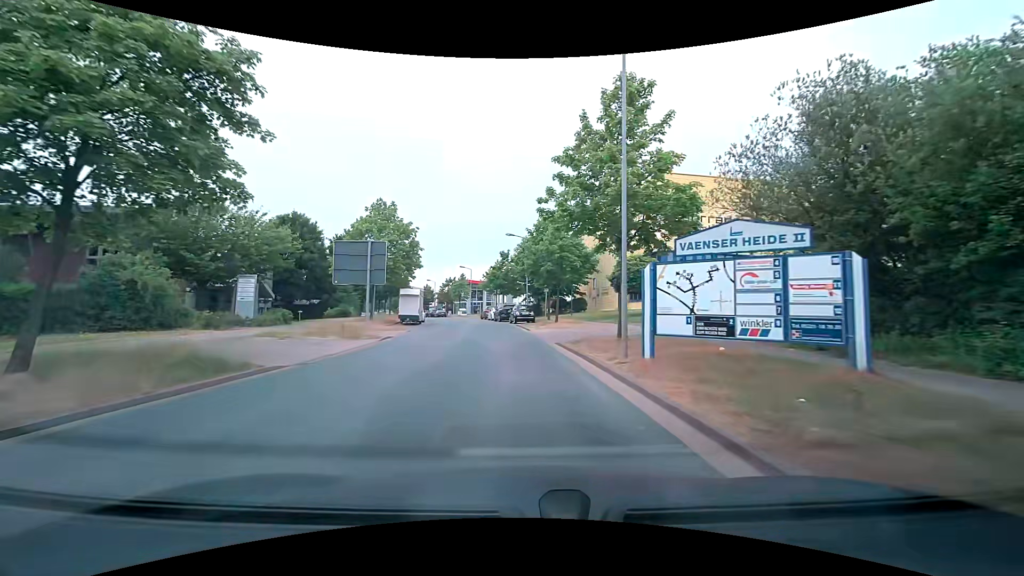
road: residential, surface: asphalt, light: Day
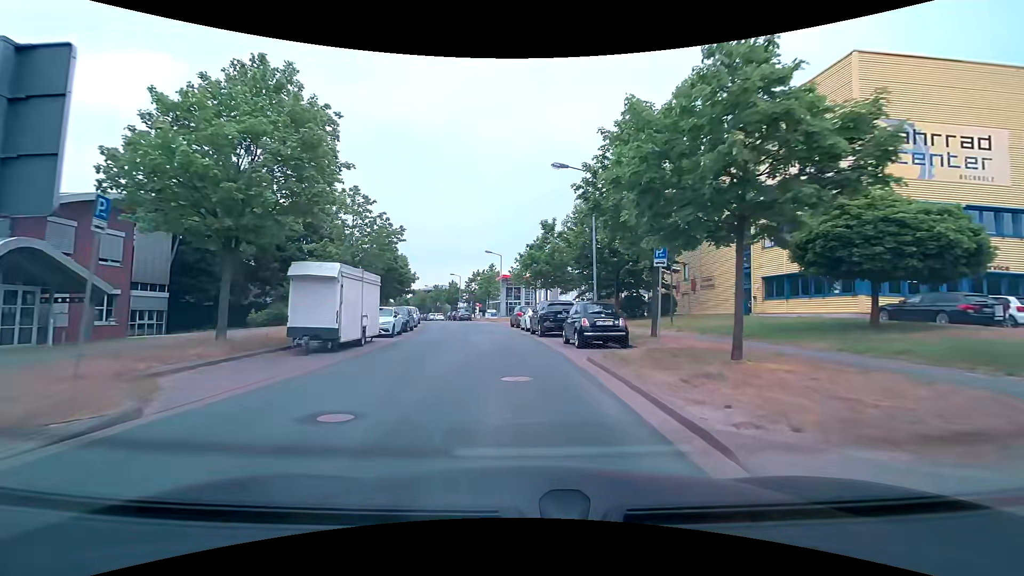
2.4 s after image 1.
(-0.9, +22.9) m; -4°
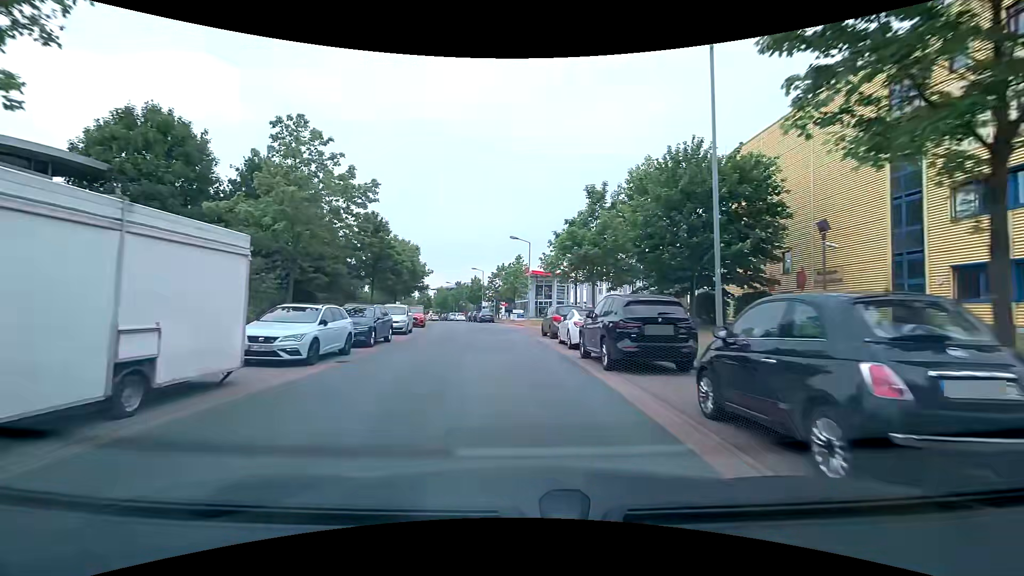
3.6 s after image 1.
(-0.4, +11.8) m; -4°
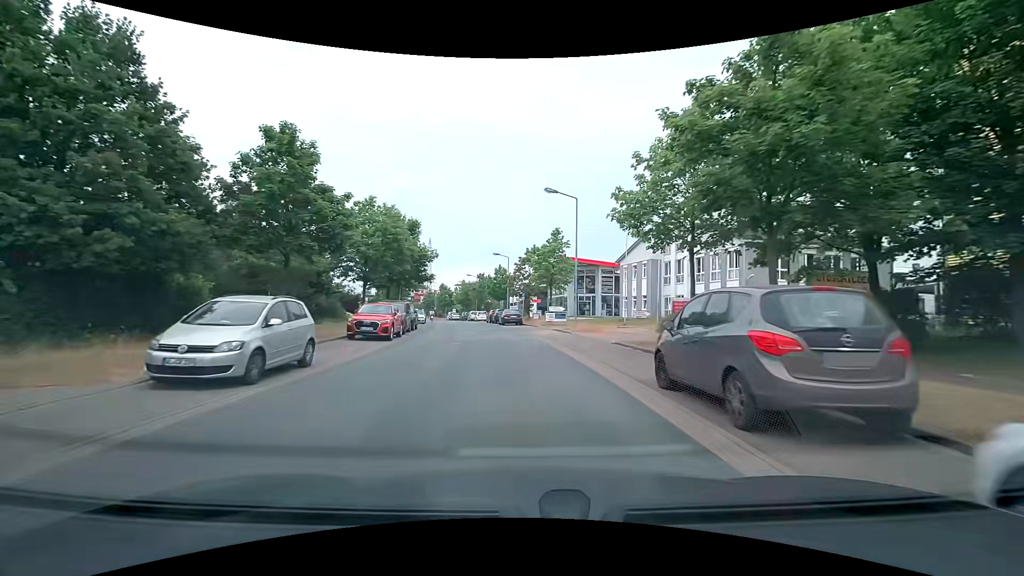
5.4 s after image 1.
(-0.6, +17.7) m; -3°
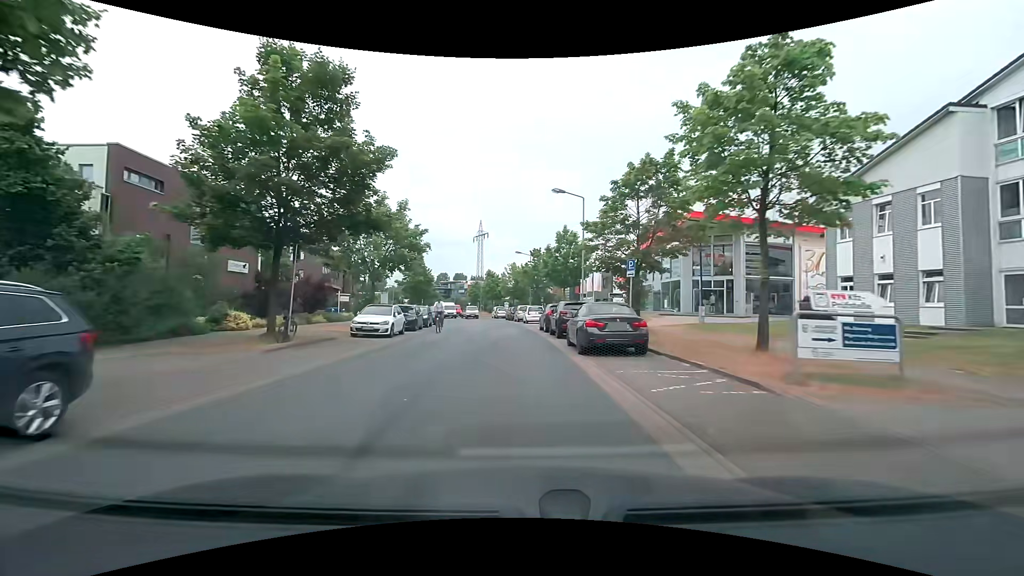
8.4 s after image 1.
(-1.5, +30.2) m; -7°
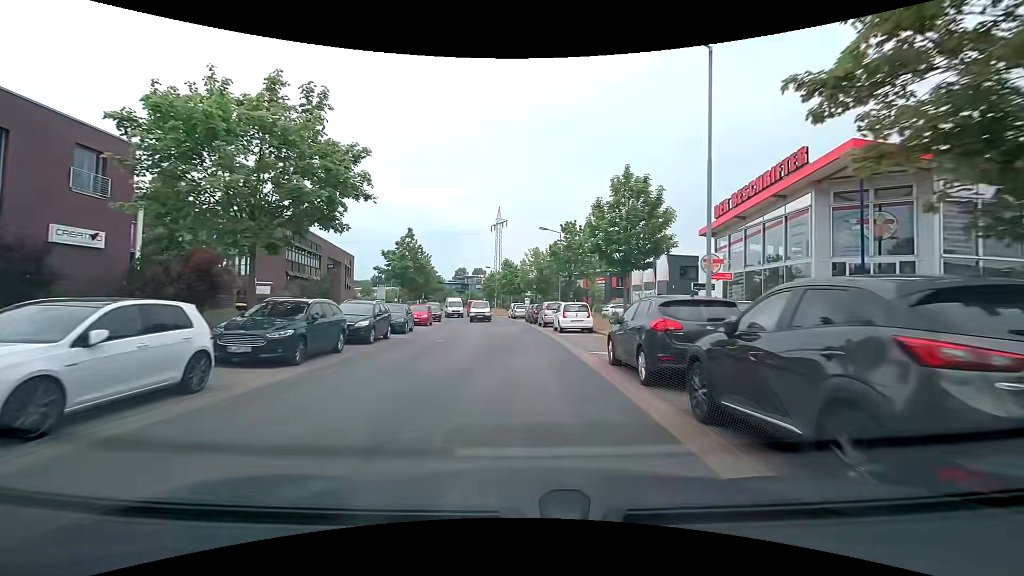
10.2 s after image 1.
(-0.5, +17.0) m; -3°
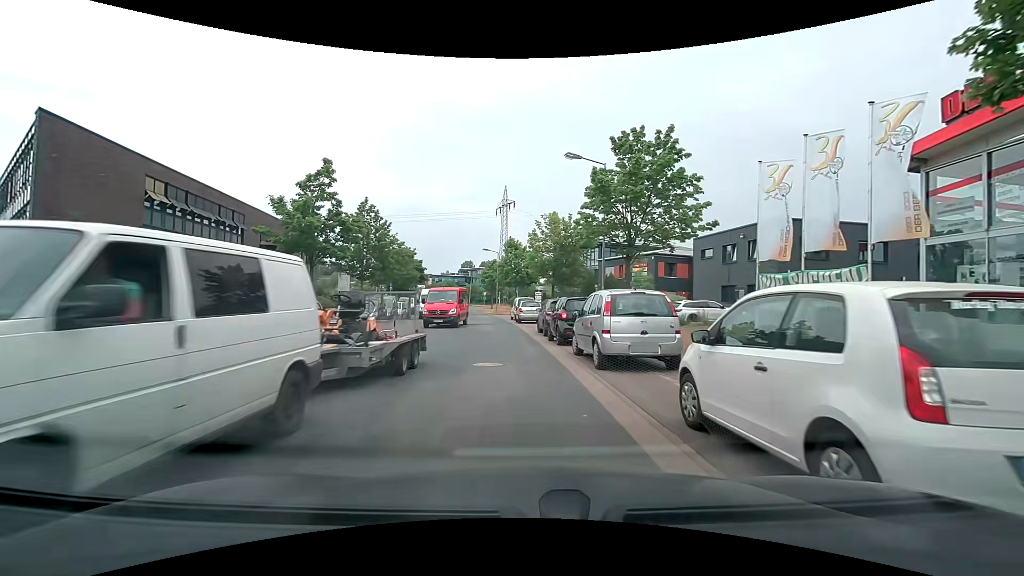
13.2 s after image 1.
(+0.1, +20.8) m; -1°
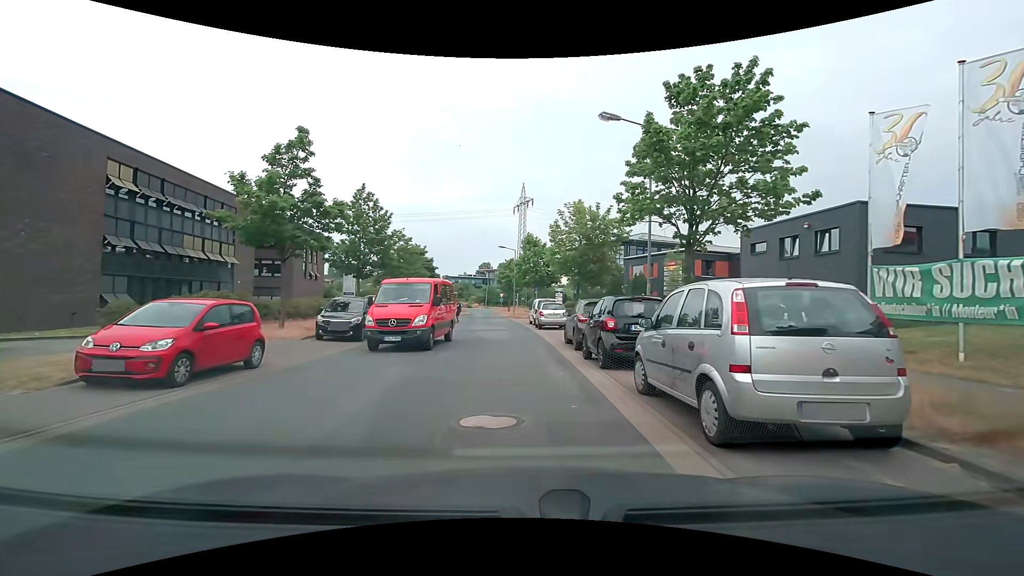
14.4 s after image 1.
(-0.1, +5.1) m; -2°
(0, +10) (-1, +20) (-1, +30) (-2, +40) (-3, +50) (-4, +60) (-5, +70) (-6, +80) (-7, +90) (-5, +99) m
